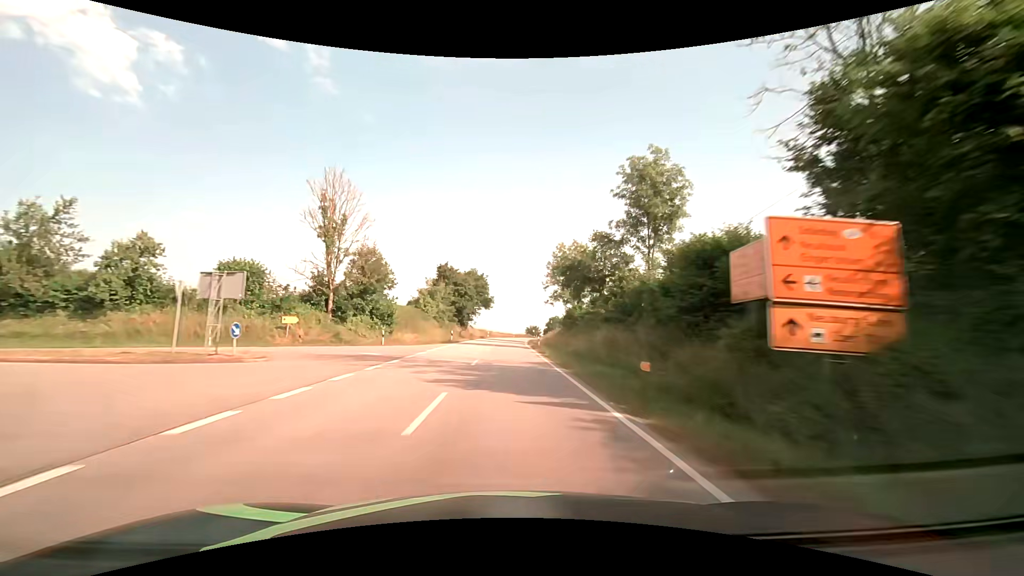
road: secondary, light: Day
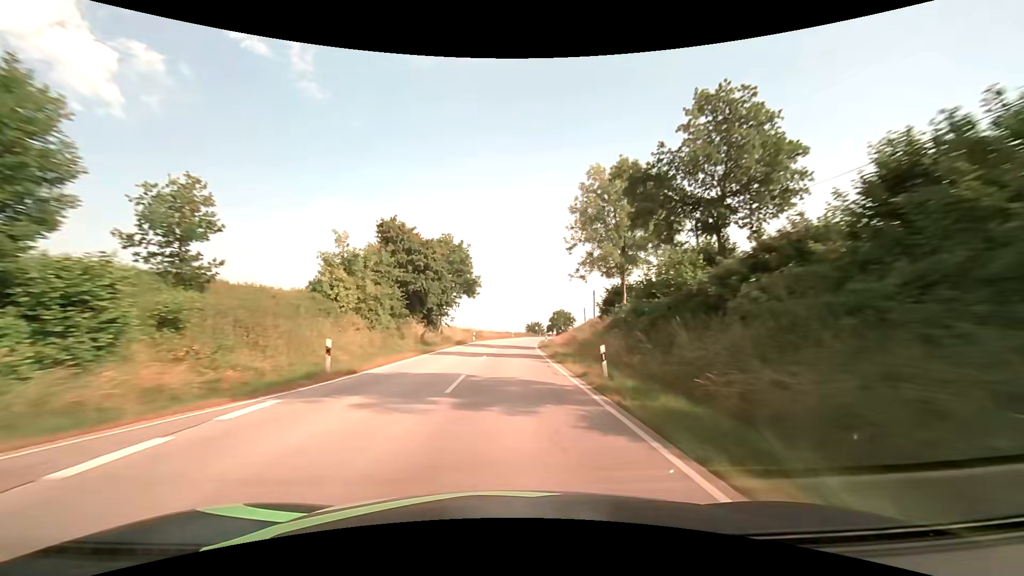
(-0.1, +31.9) m; 0°
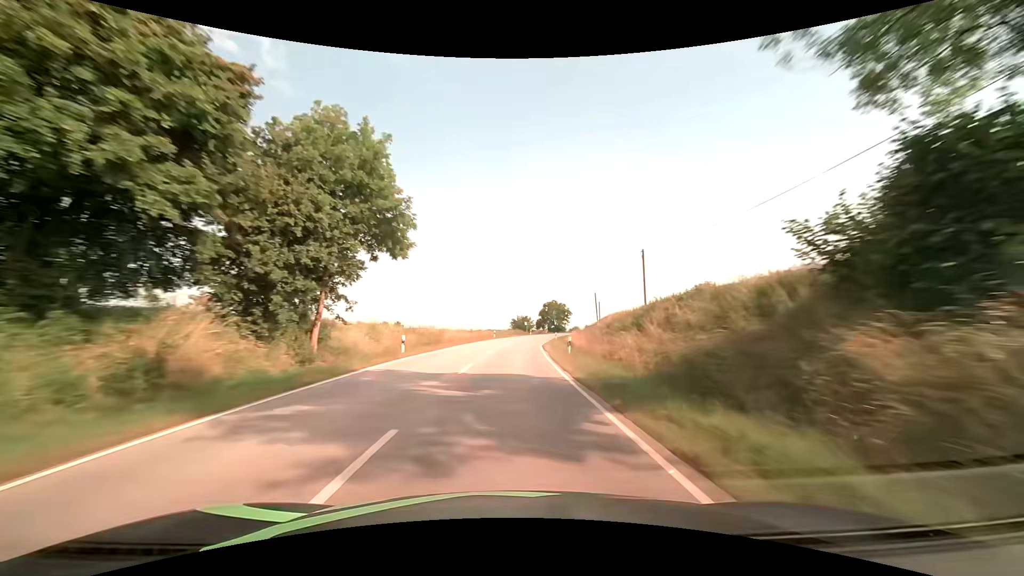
(+0.4, +31.9) m; +2°
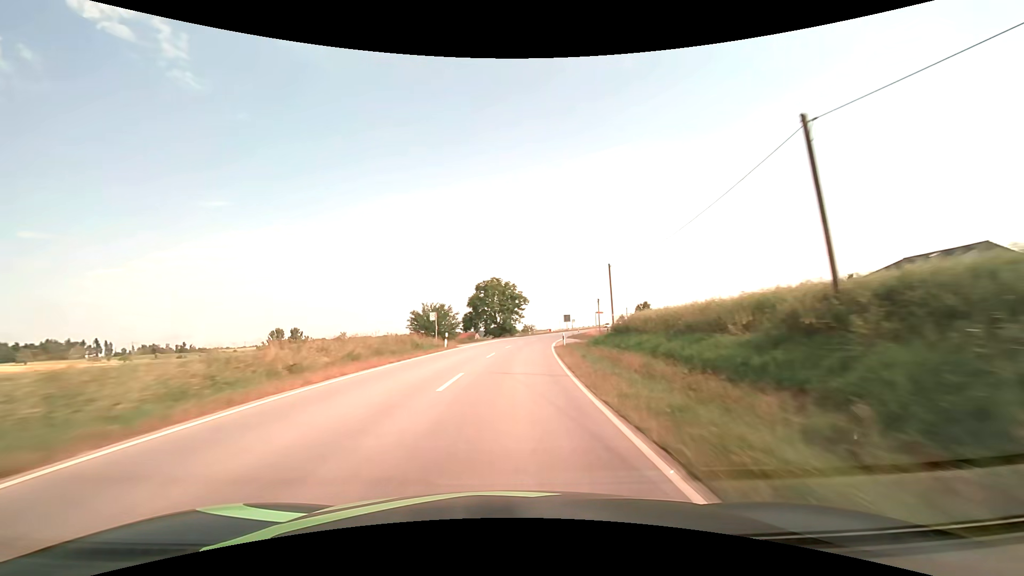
(+3.6, +63.7) m; +8°
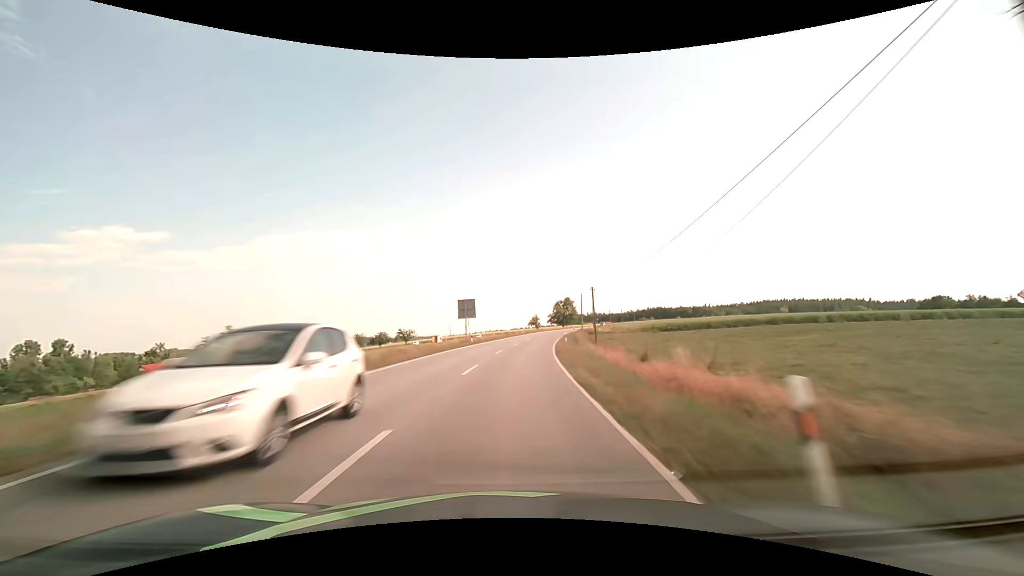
(+8.8, +78.8) m; +12°
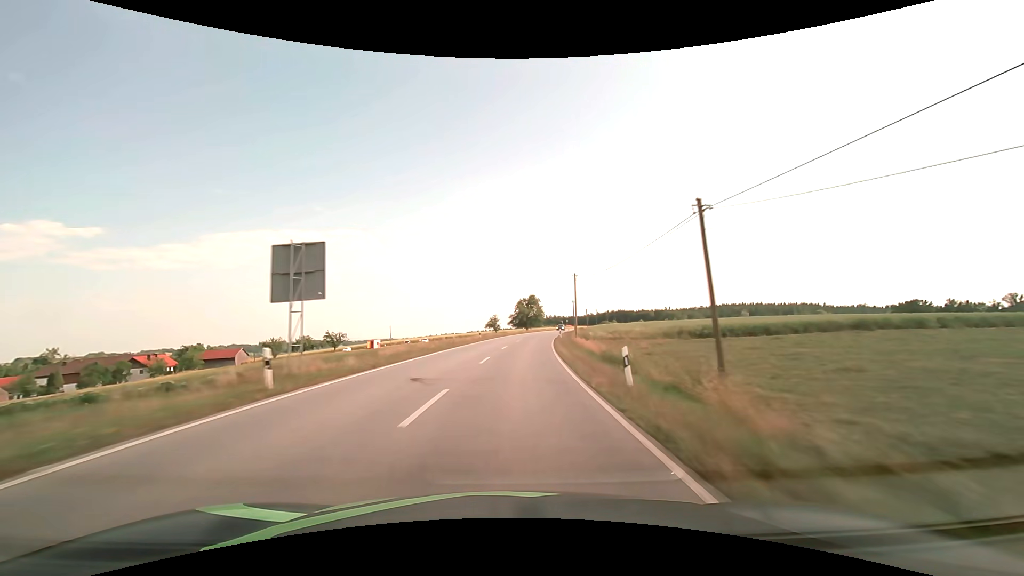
(+1.3, +31.7) m; +5°
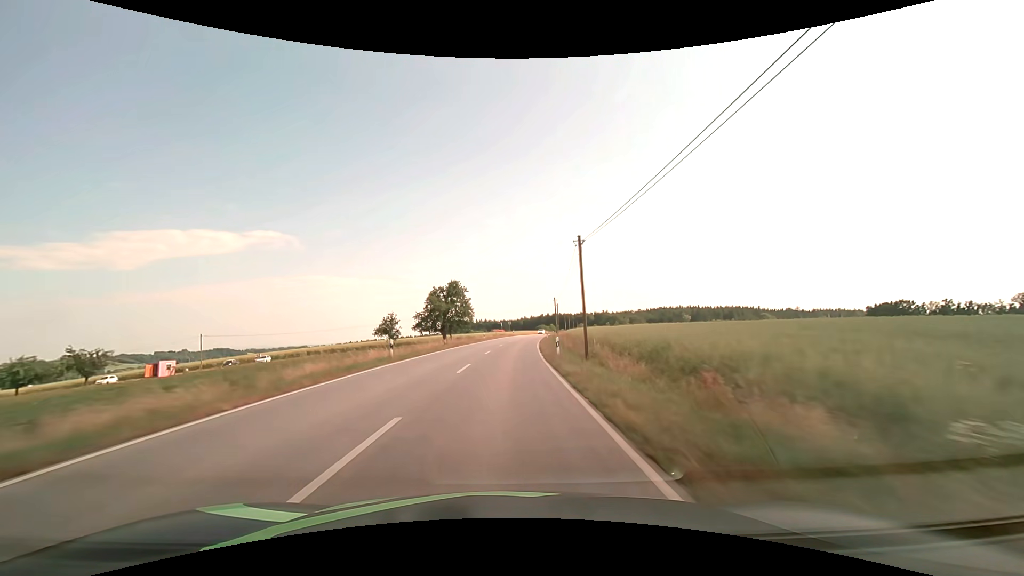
(+5.1, +62.9) m; +8°
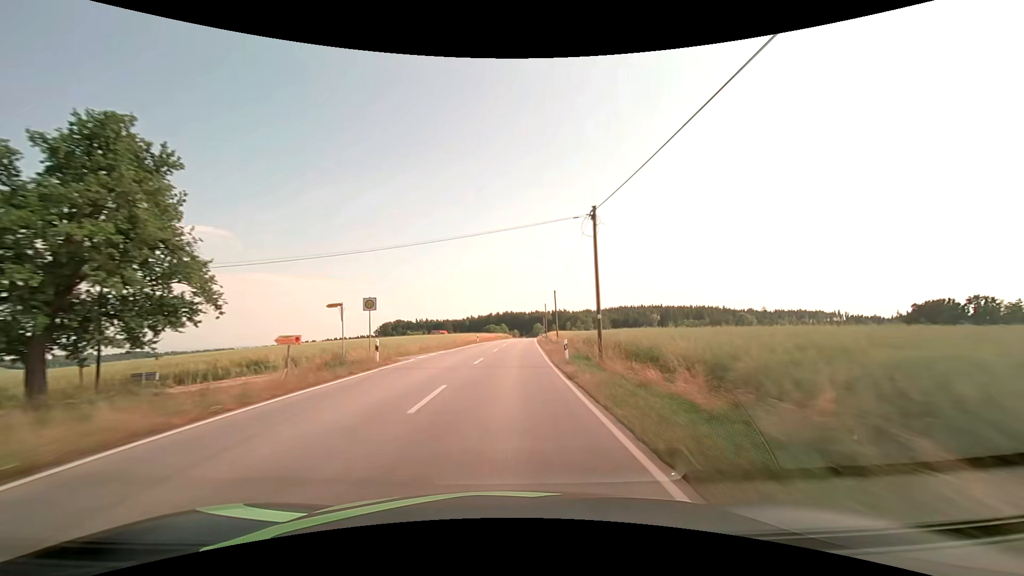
(+4.5, +78.9) m; +6°
(0, +10) (0, +20) (0, +30) (+1, +40) (+1, +50) (+2, +60) (+2, +70) (+3, +80) (+3, +90) (+4, +100) m
